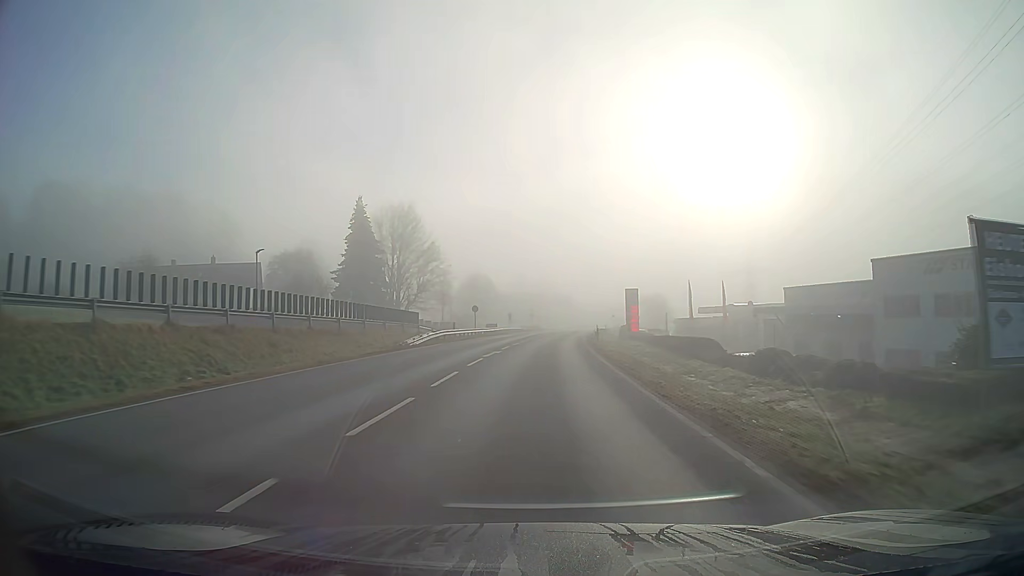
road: primary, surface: asphalt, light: Day
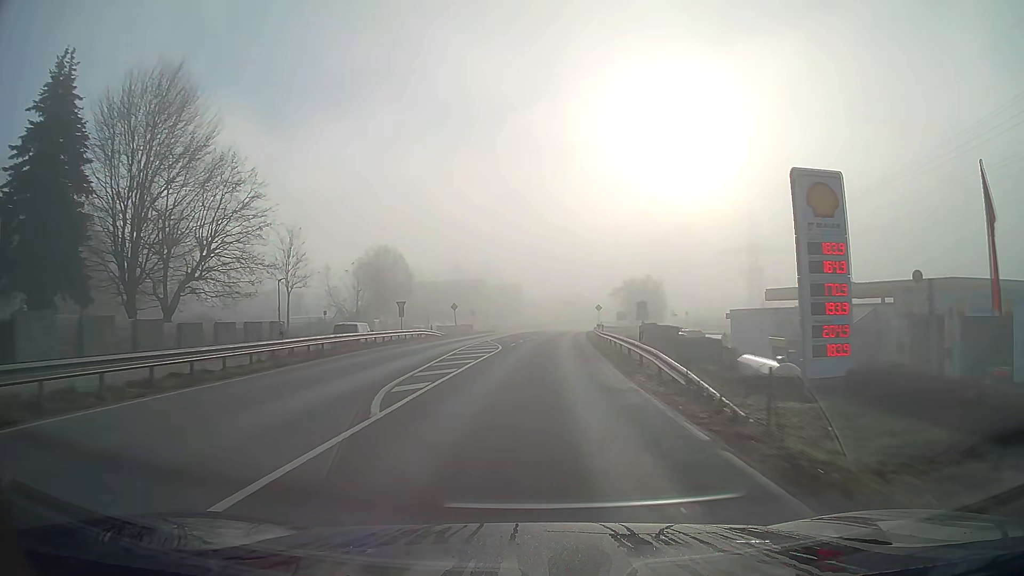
(+2.2, +54.9) m; +5°
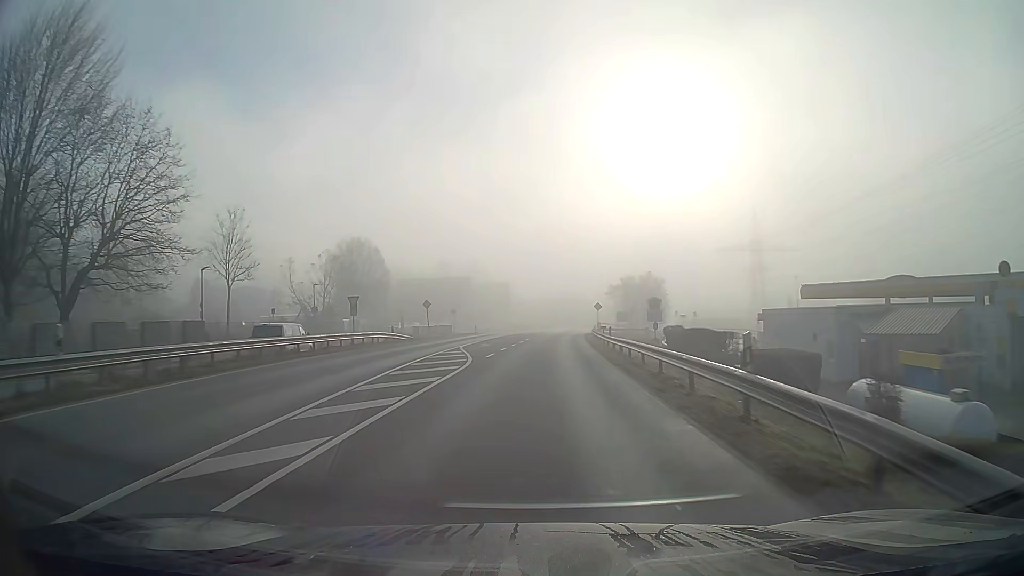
(+0.1, +11.0) m; +1°
